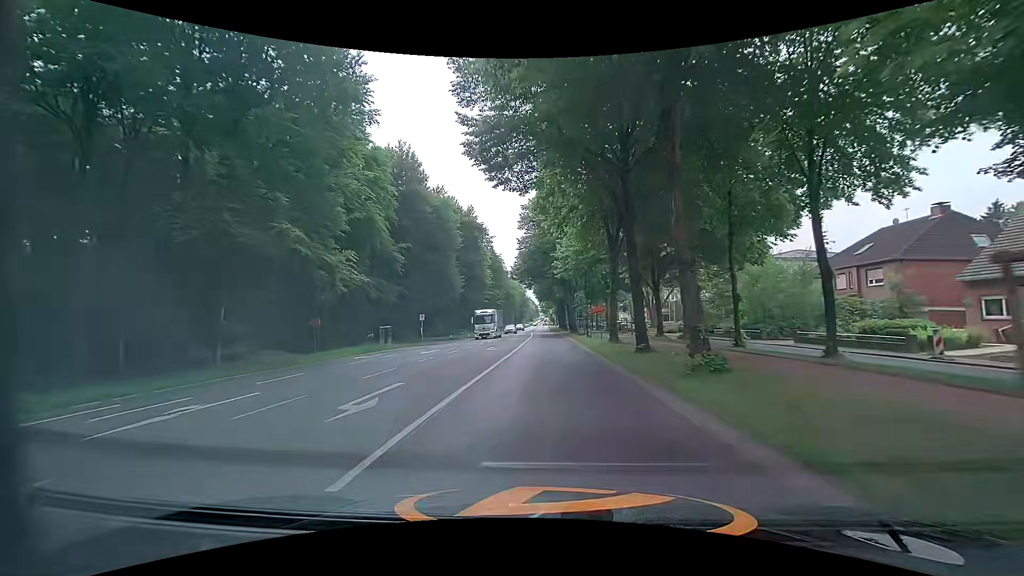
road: primary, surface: asphalt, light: Day
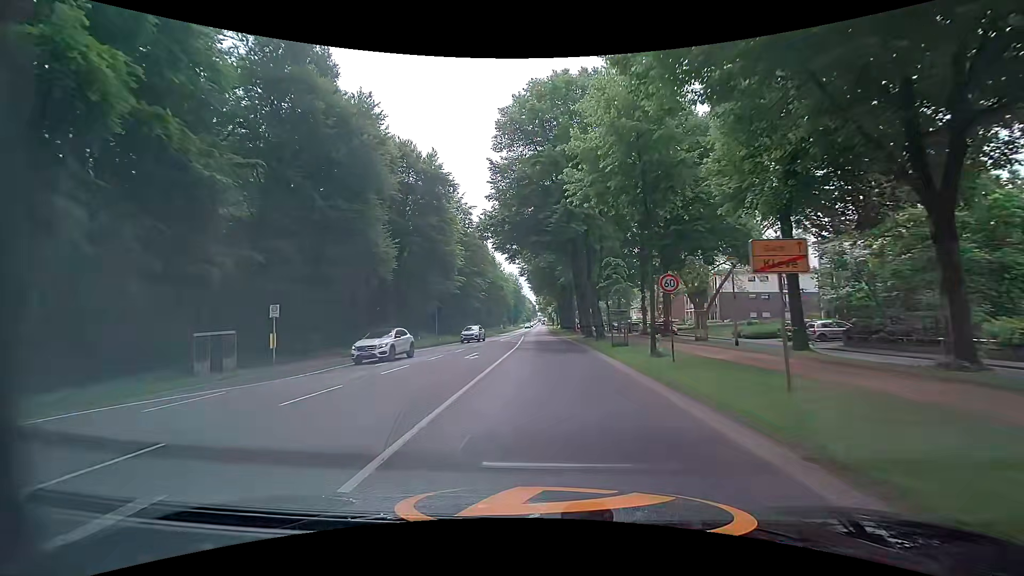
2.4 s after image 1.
(0.0, +28.8) m; 0°
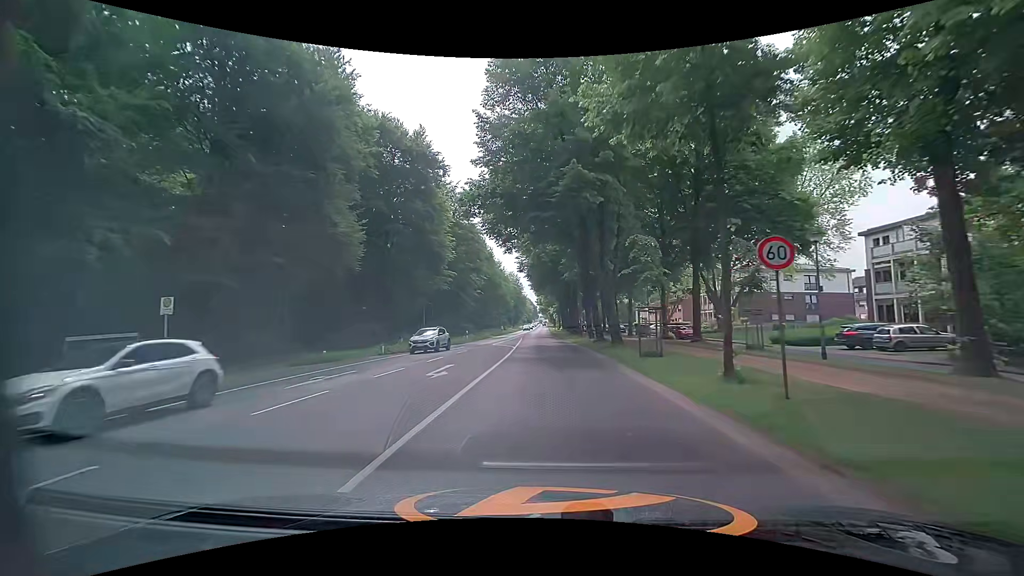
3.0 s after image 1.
(0.0, +7.2) m; 0°
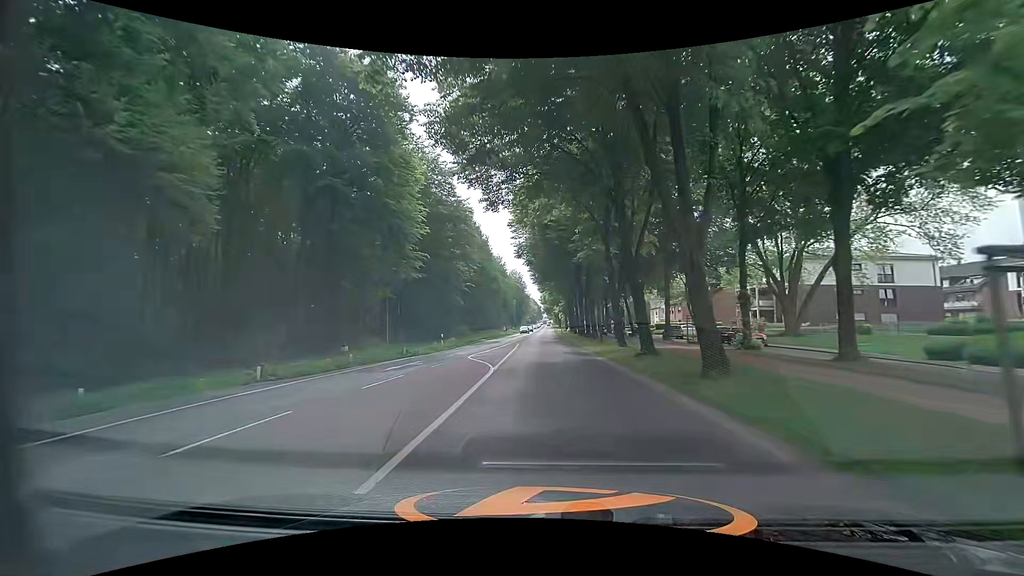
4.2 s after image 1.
(-0.1, +14.7) m; 0°
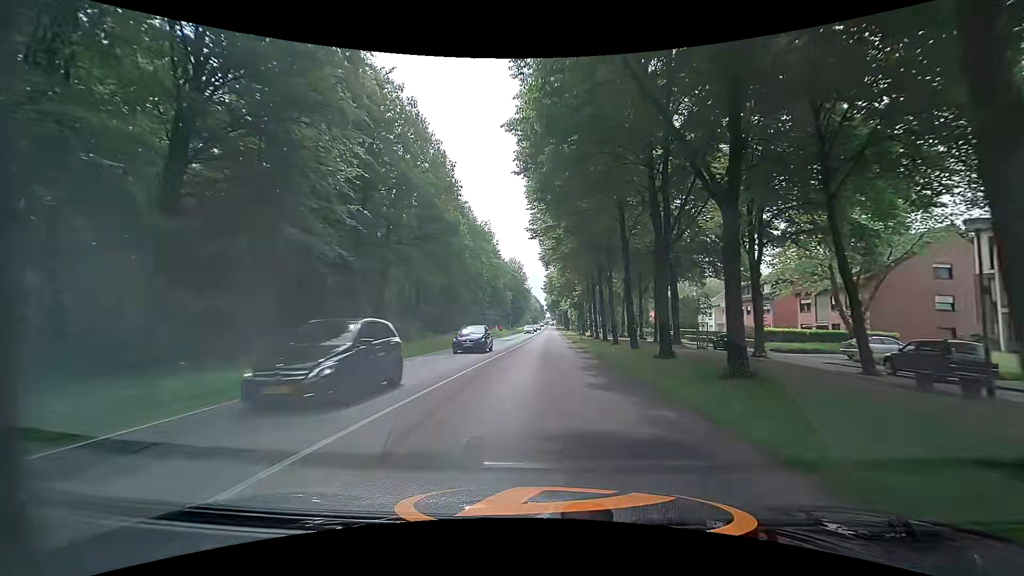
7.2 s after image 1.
(-0.6, +39.5) m; 0°
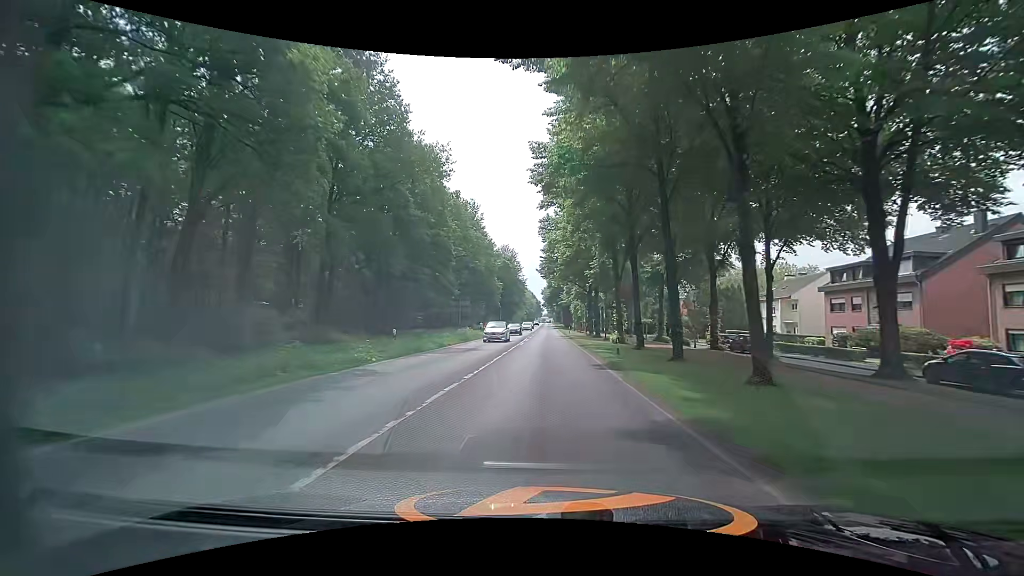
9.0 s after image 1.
(0.0, +25.6) m; +1°
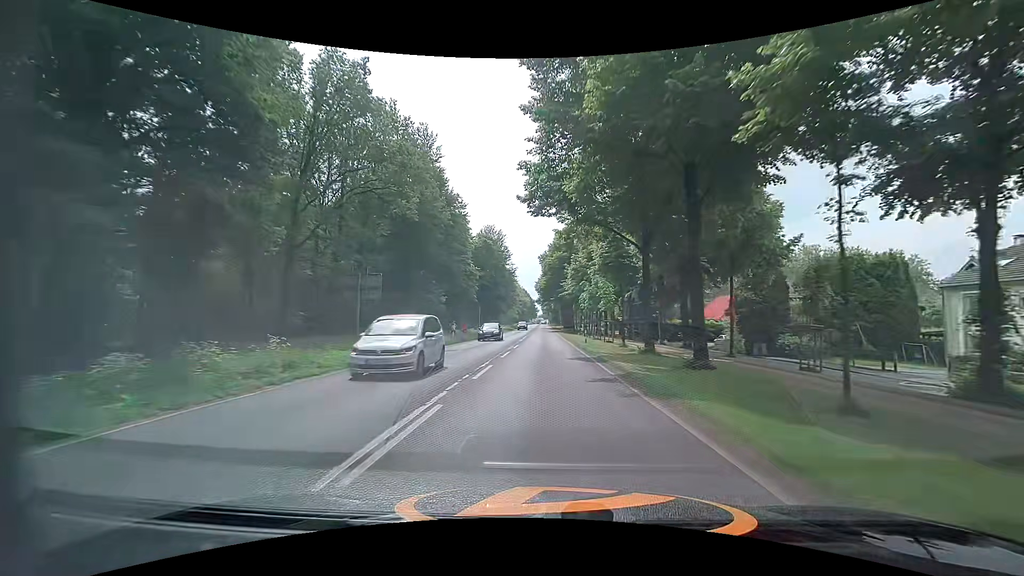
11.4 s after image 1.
(-0.2, +35.7) m; +1°
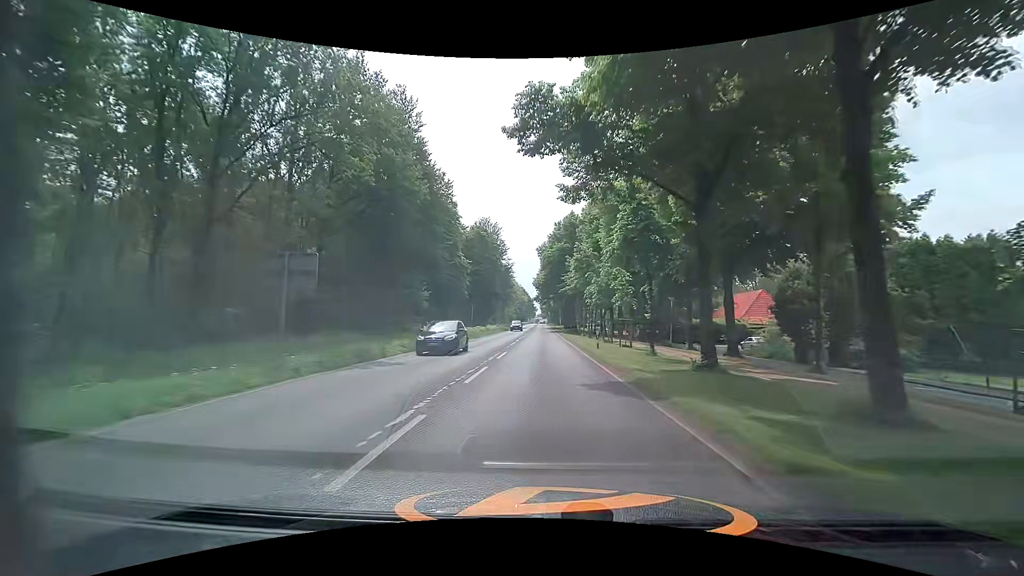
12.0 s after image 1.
(-0.1, +9.1) m; -1°
(0, +10) (0, +20) (0, +30) (0, +40) (0, +50) (0, +60) (0, +70) (-1, +80) (-1, +90) (-1, +100) m
